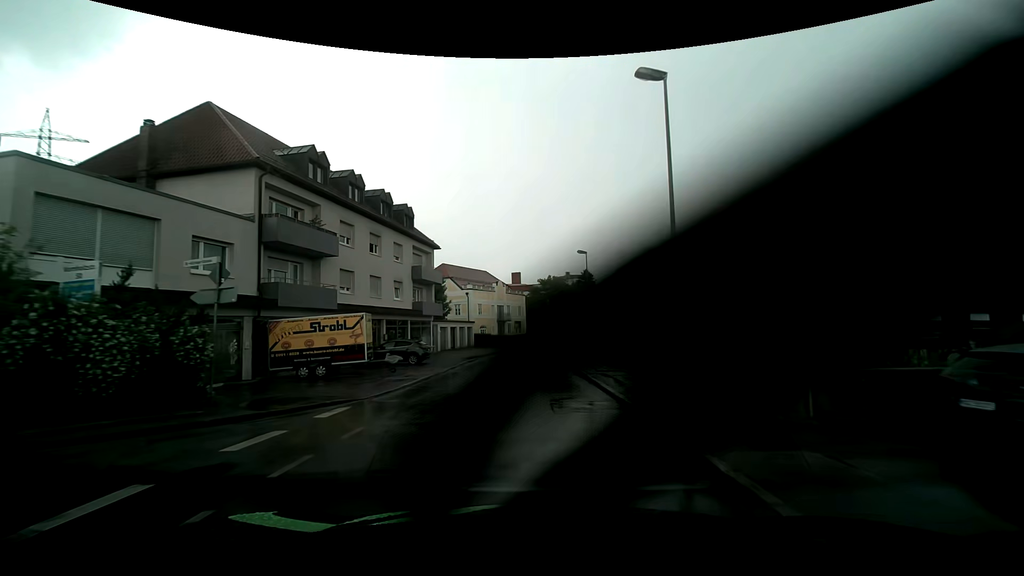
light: Day
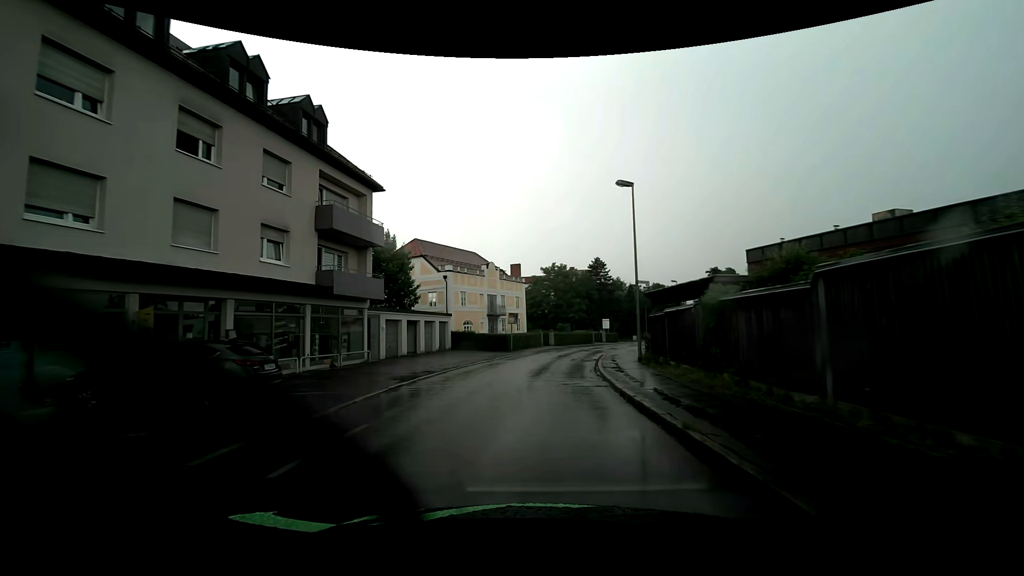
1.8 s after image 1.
(0.0, +18.0) m; 0°
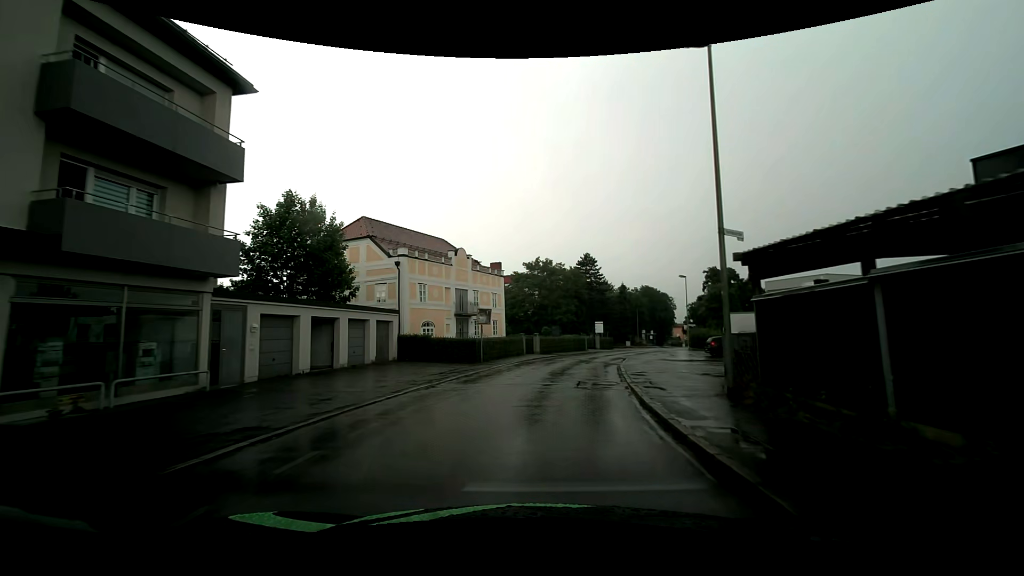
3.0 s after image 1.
(+0.2, +11.7) m; +2°
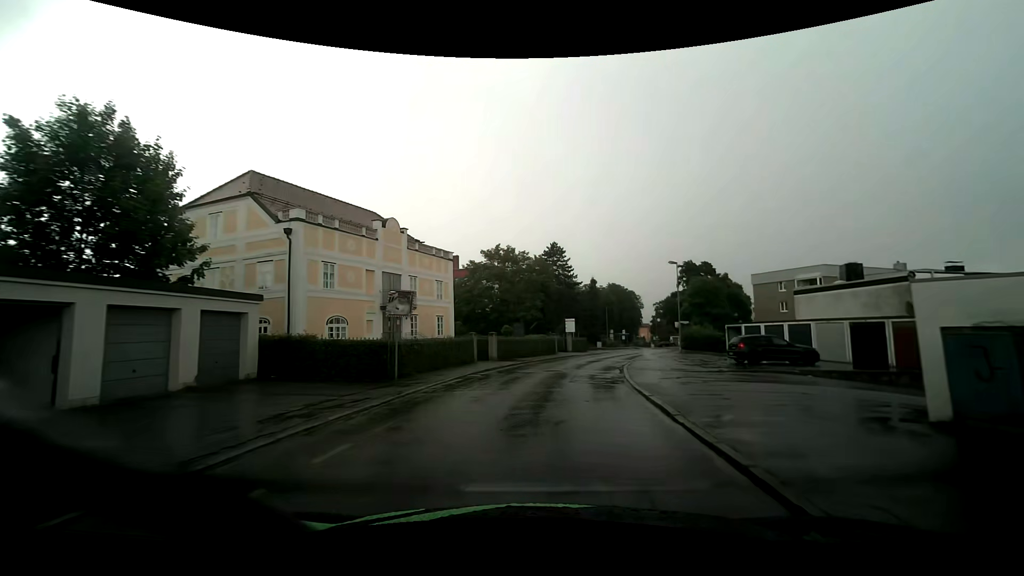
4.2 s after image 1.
(+0.4, +11.2) m; +4°
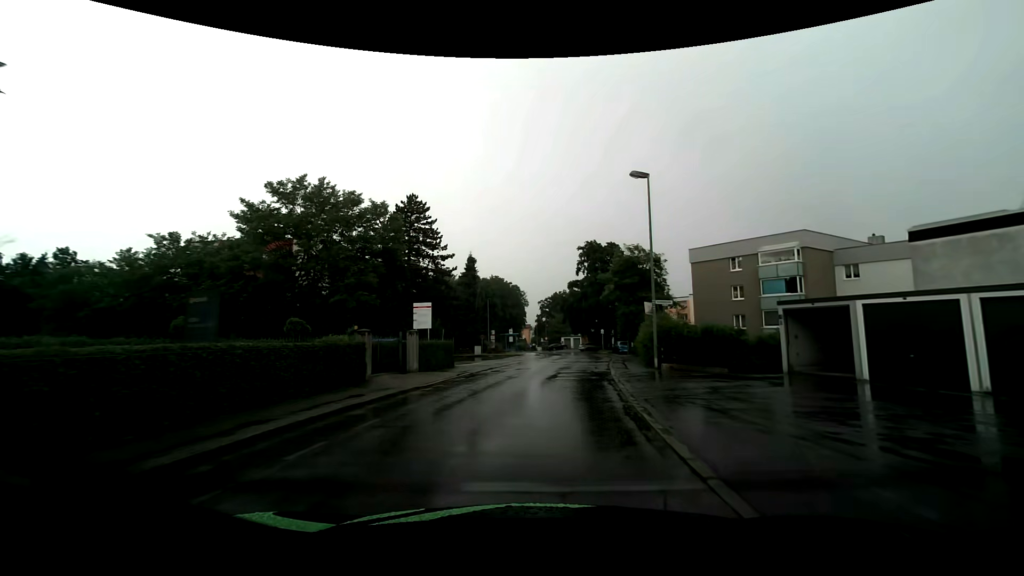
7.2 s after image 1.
(+3.1, +26.7) m; +14°
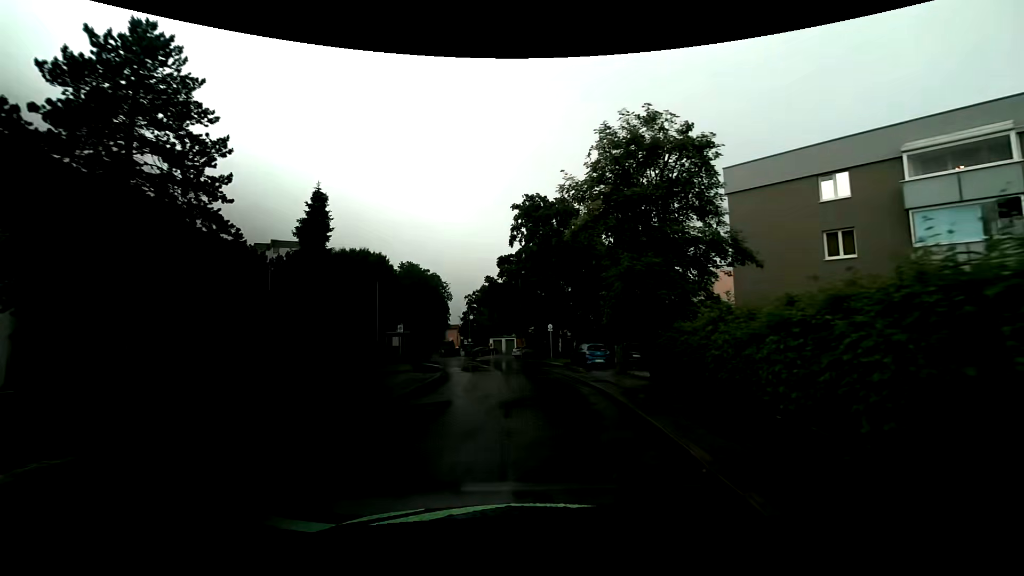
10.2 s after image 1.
(+2.5, +27.0) m; +8°
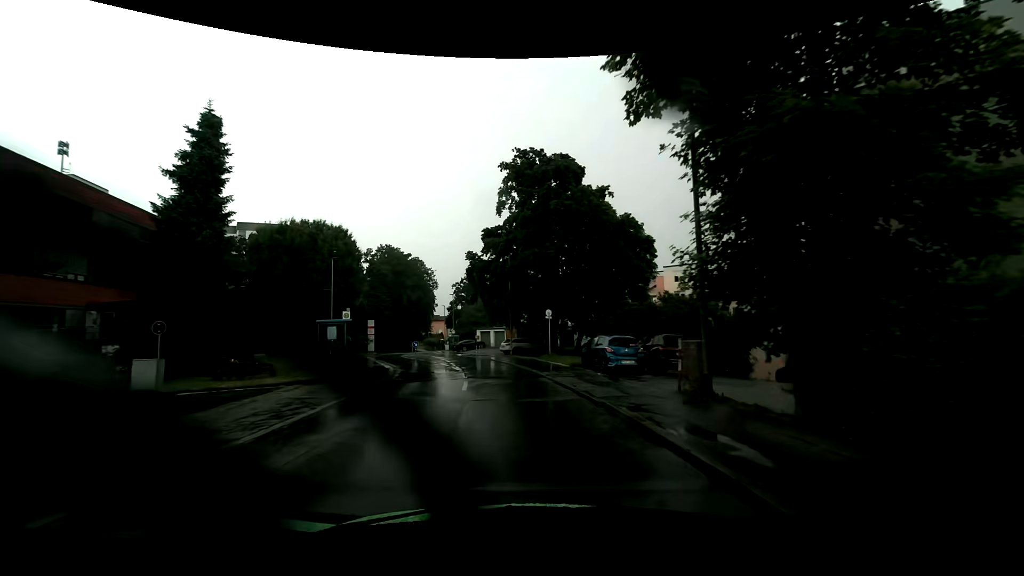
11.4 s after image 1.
(+0.1, +10.7) m; +1°
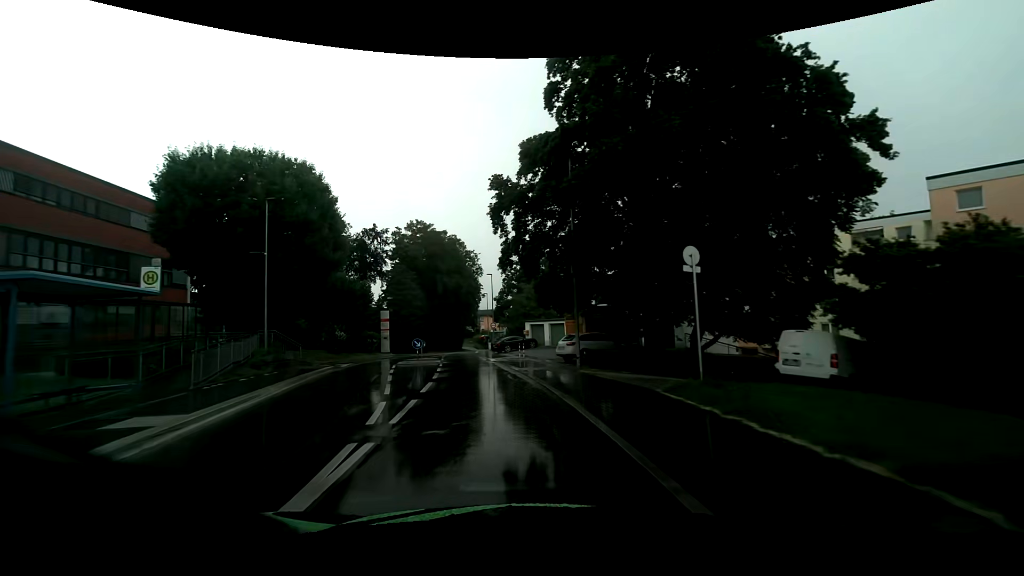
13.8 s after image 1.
(-0.7, +19.9) m; -7°
(-1, +10) (-2, +20) (-4, +30) (-5, +40) (-7, +49) (-8, +59) (-9, +69) (-9, +79) (-10, +89) (-9, +99) m
